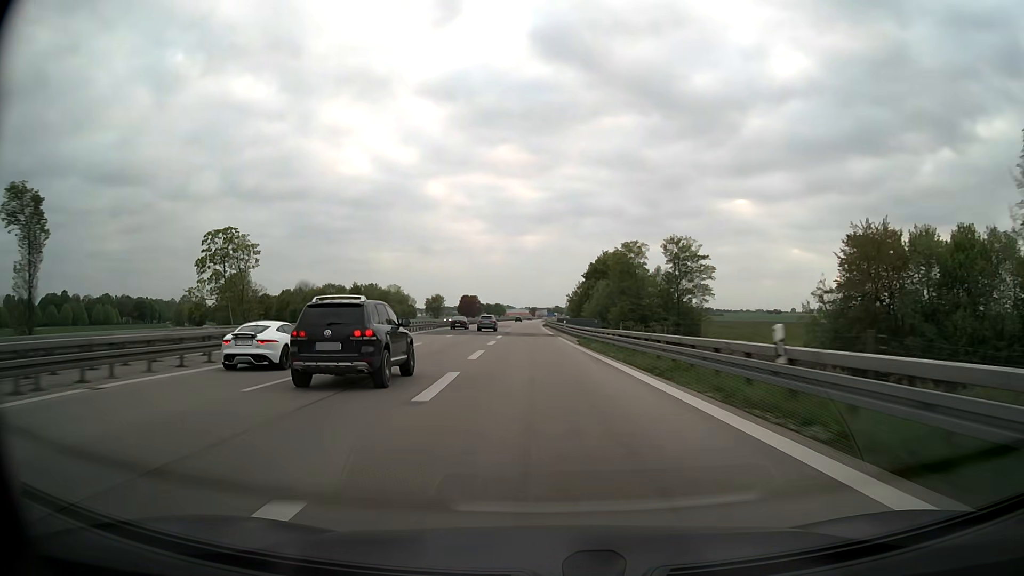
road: motorway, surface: asphalt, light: Day
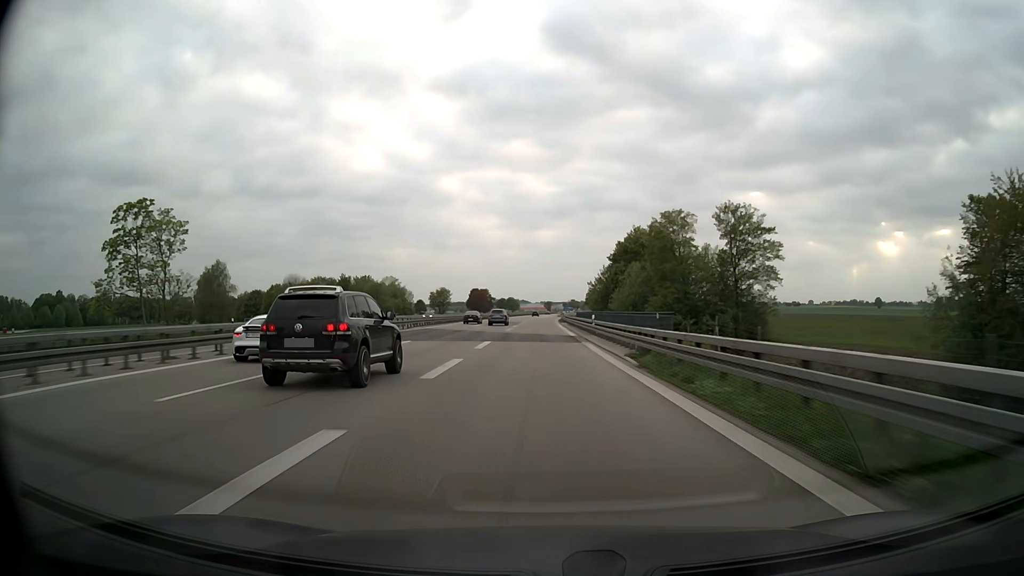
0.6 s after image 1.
(-0.4, +21.0) m; -2°
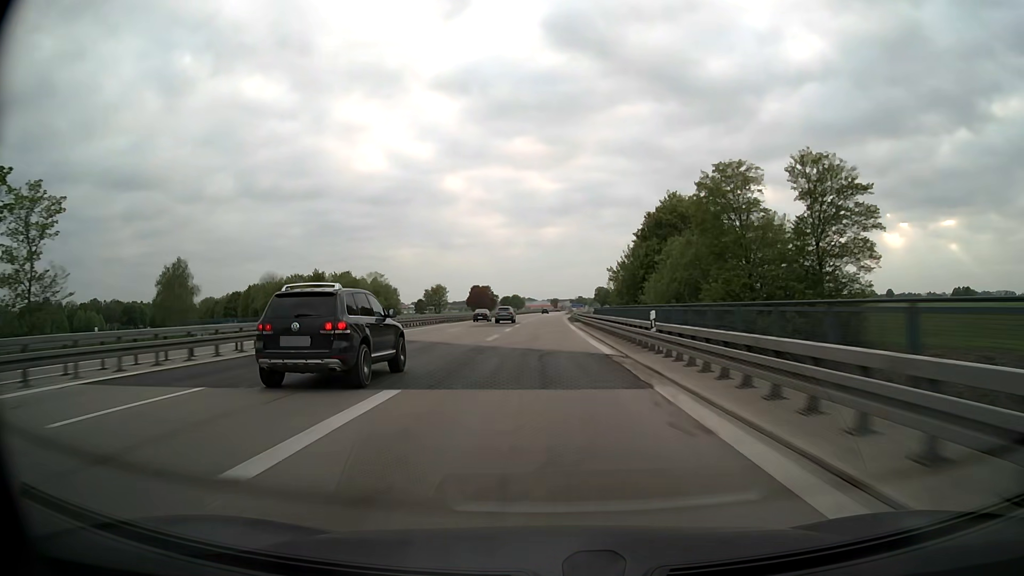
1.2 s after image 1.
(-0.1, +20.1) m; -1°
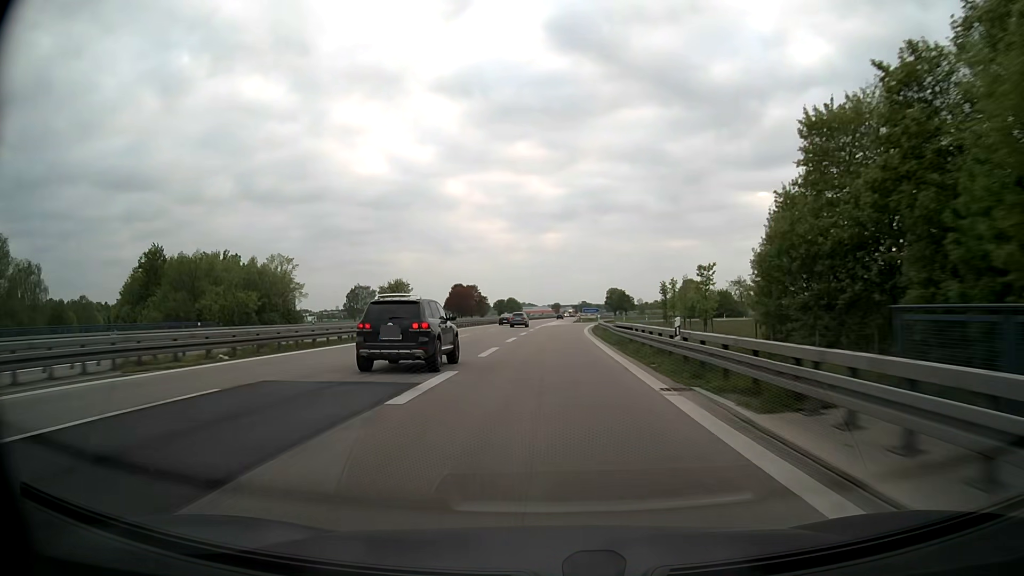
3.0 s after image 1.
(-0.3, +54.6) m; 0°
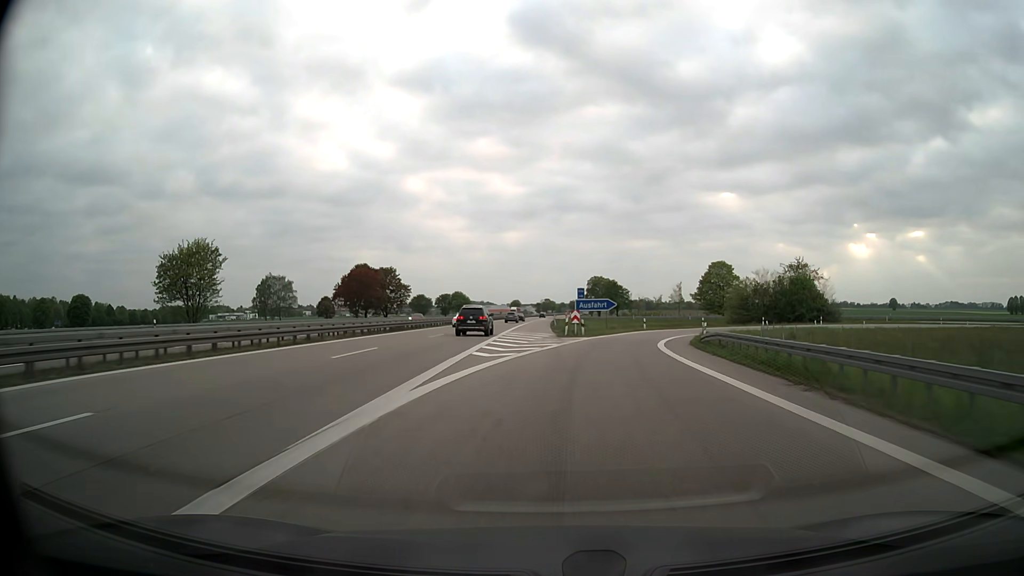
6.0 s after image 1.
(+0.9, +74.9) m; +3°
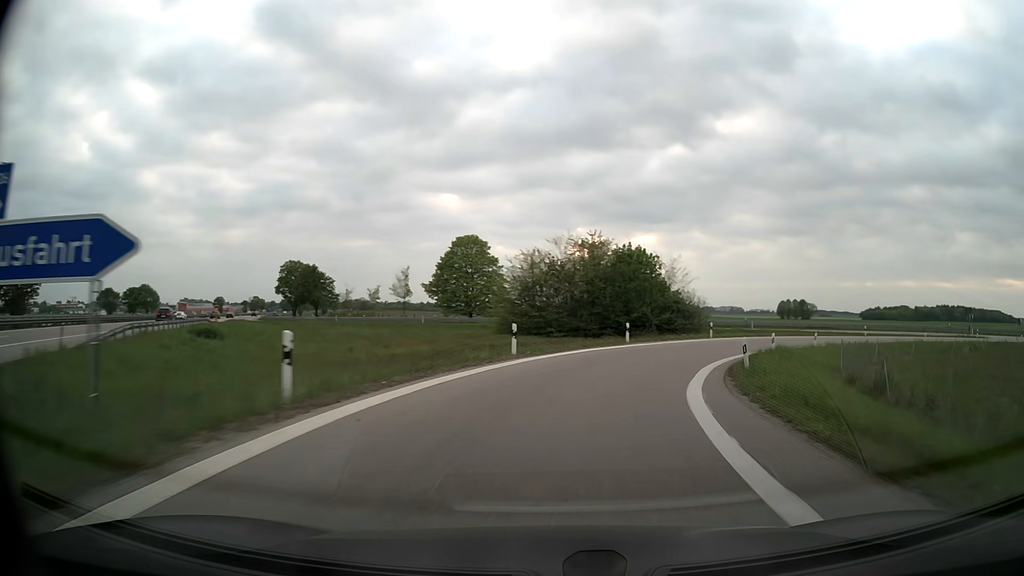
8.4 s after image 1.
(+7.1, +46.9) m; +23°
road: motorway_link
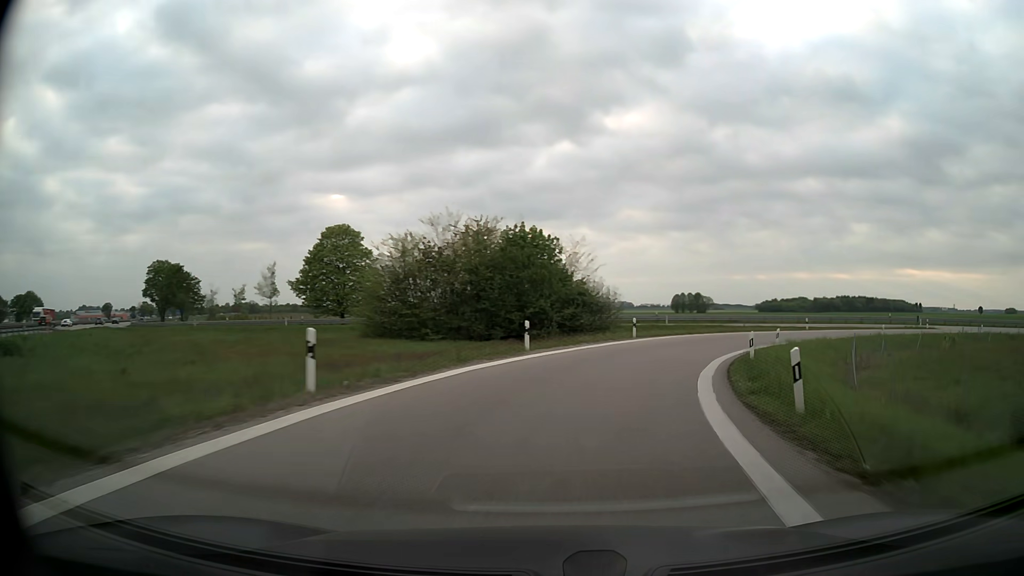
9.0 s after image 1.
(+0.9, +11.1) m; +9°
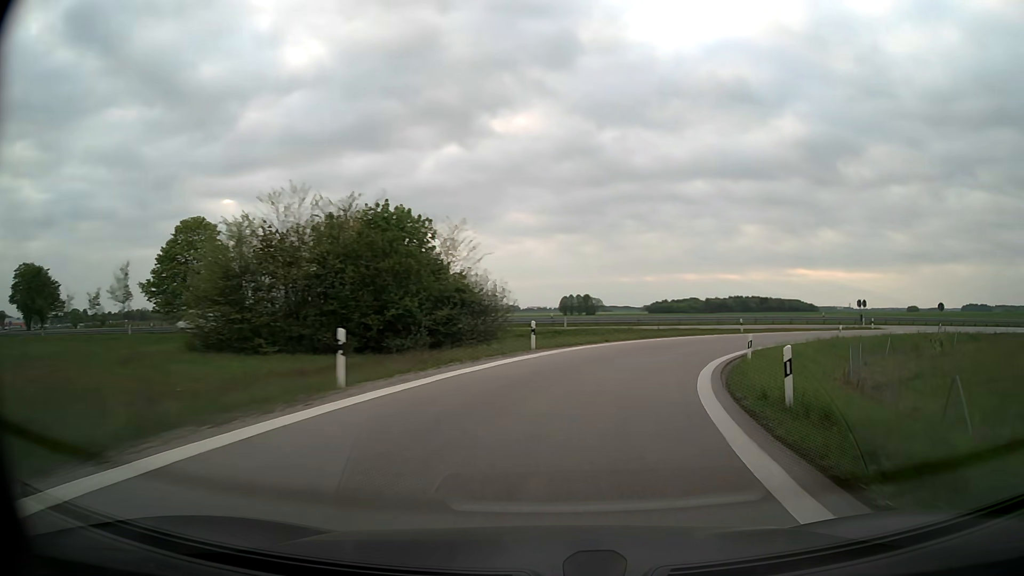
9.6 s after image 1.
(+0.9, +10.9) m; +10°
(+1, +10) (+3, +20) (+7, +29) (+12, +37) (+19, +45) (+27, +51) (+36, +55) (+46, +57) (+56, +59) (+66, +59) m
